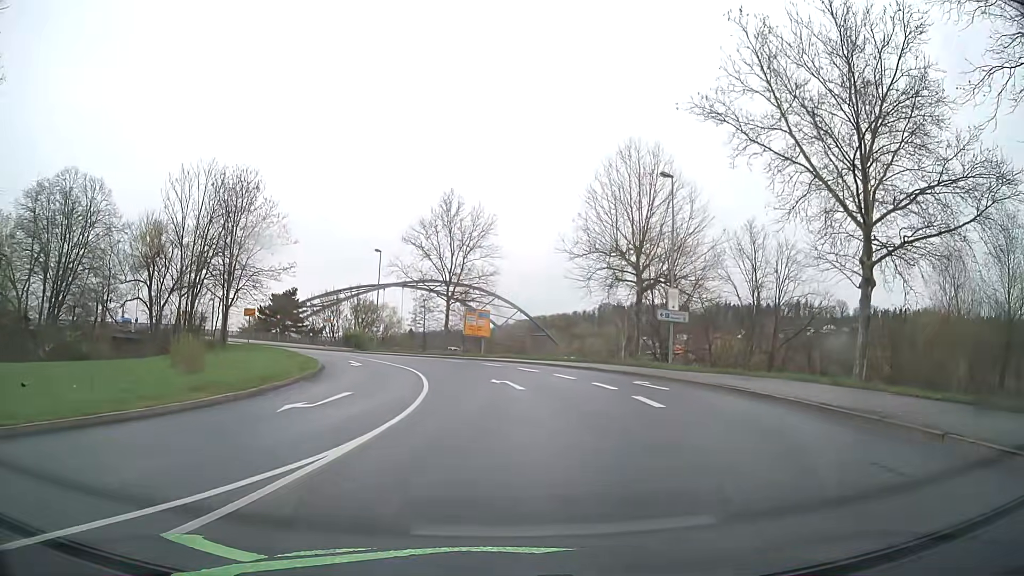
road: primary_link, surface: asphalt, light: Day
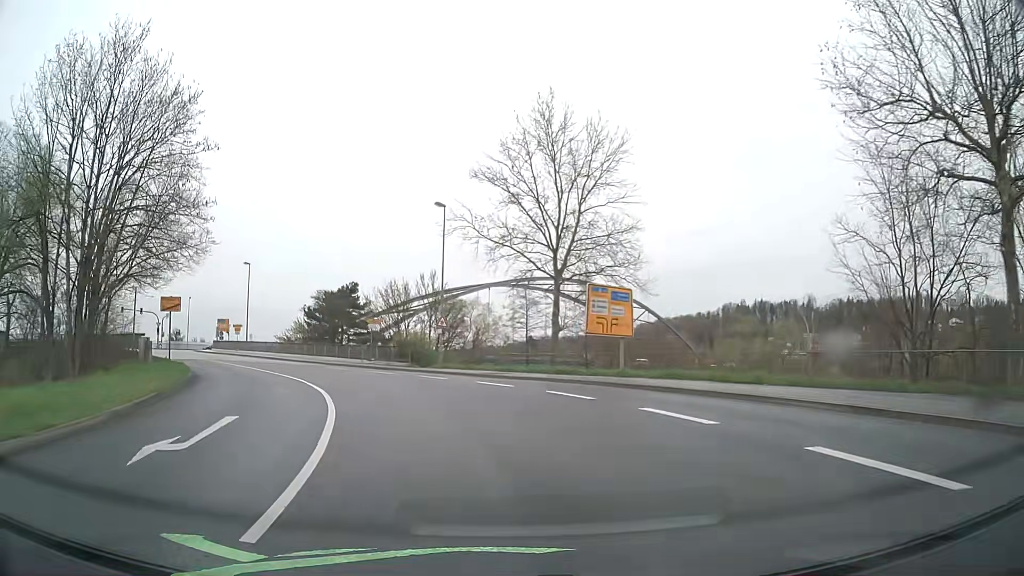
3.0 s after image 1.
(-1.1, +26.9) m; -9°
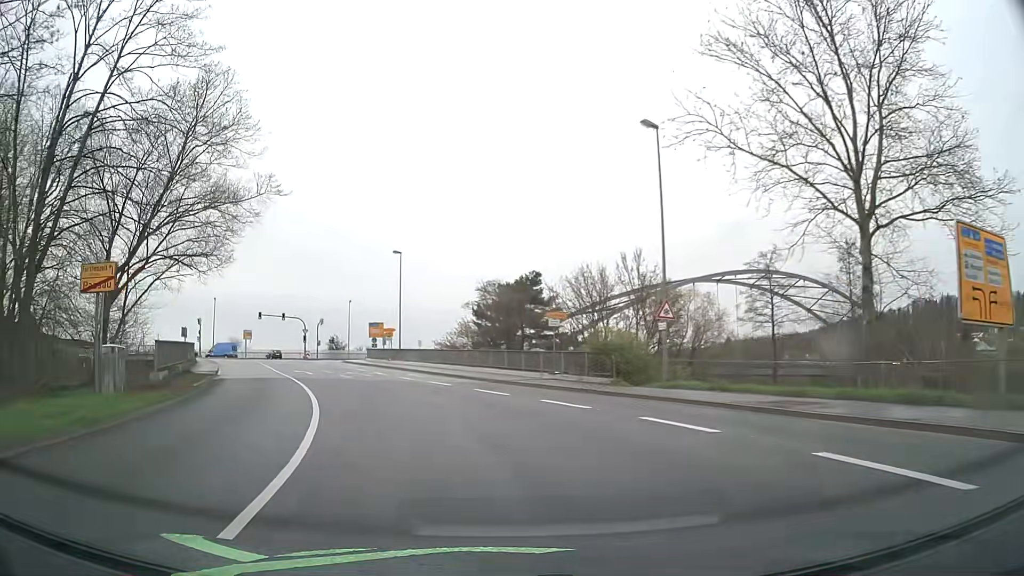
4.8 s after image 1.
(-2.1, +16.2) m; -16°
(-1, +10) (-4, +20) (-8, +29) (-12, +38) (-16, +47) (-20, +56) (-24, +65) (-29, +74) (-33, +83) (-39, +91) m
